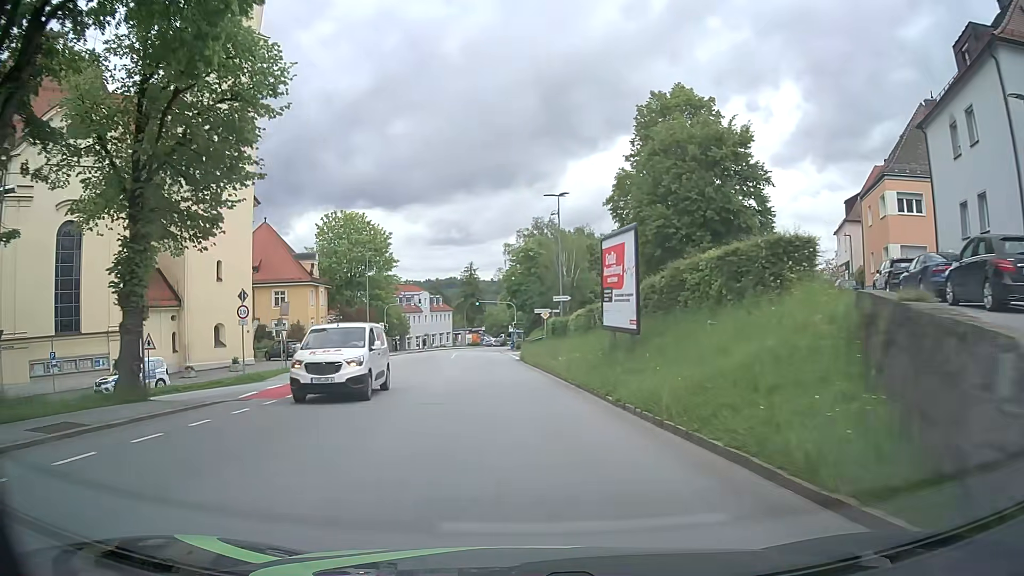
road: tertiary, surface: asphalt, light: Day
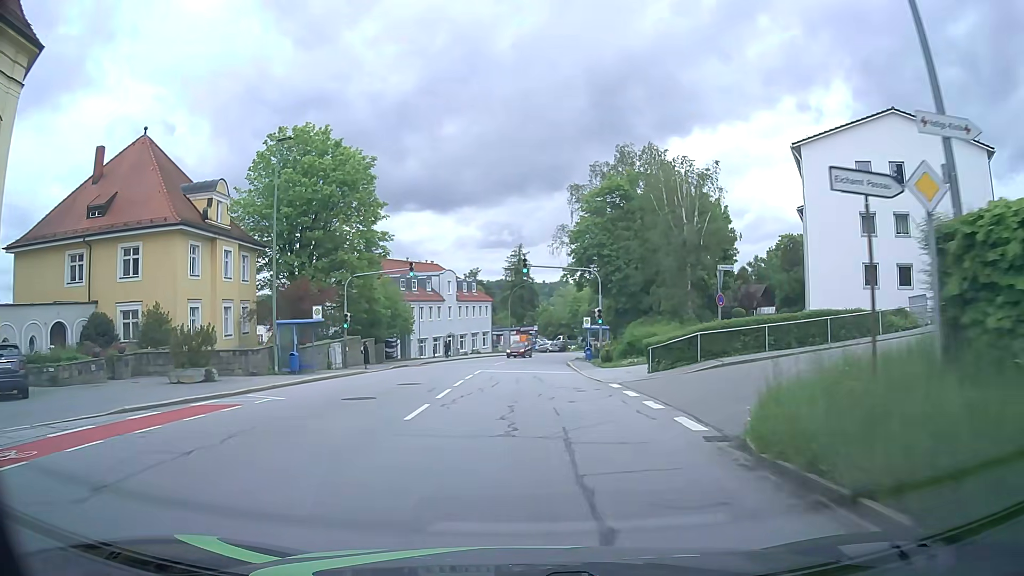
(-2.1, +37.2) m; -4°
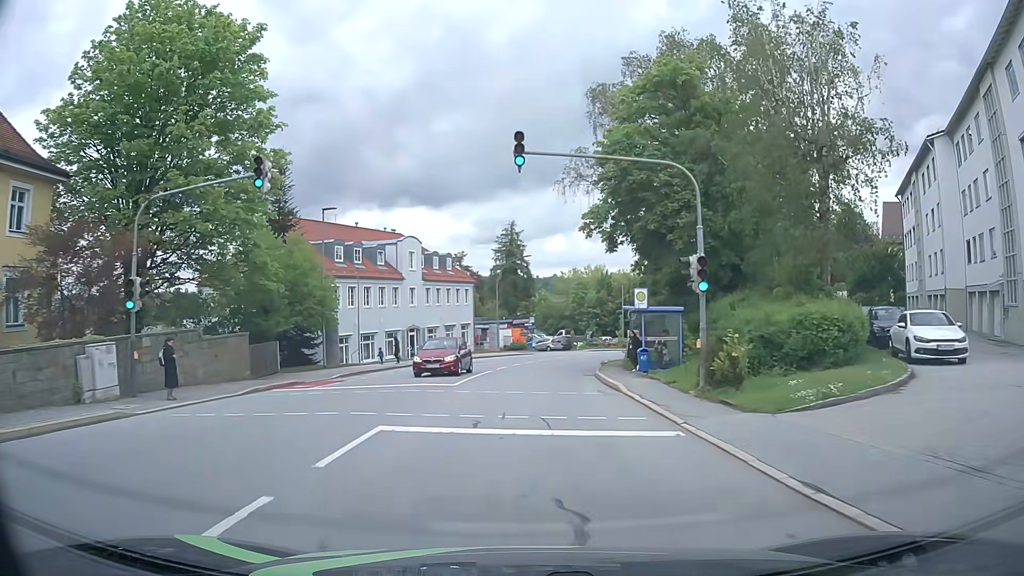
(0.0, +22.4) m; +1°
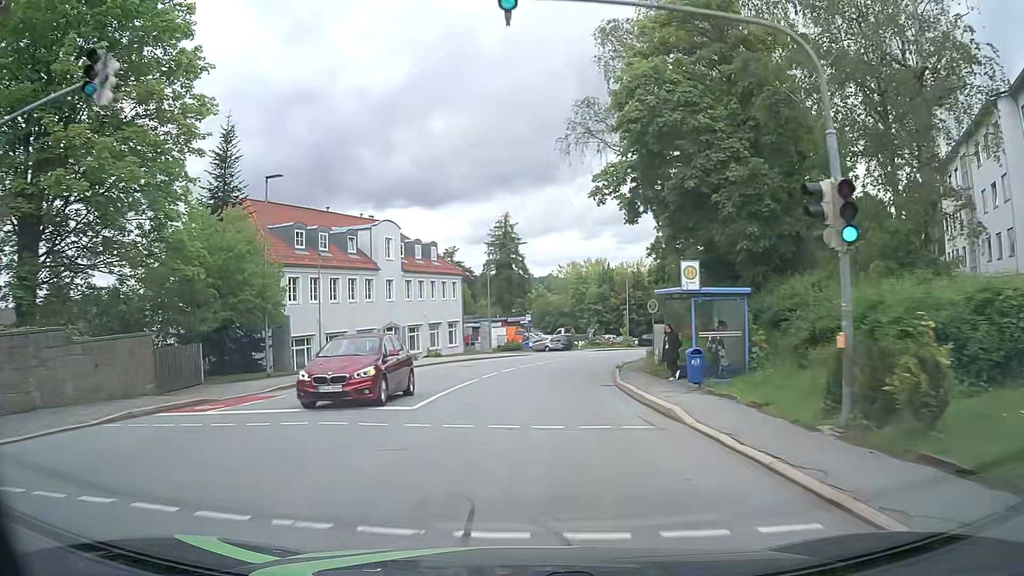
(-0.1, +7.5) m; 0°
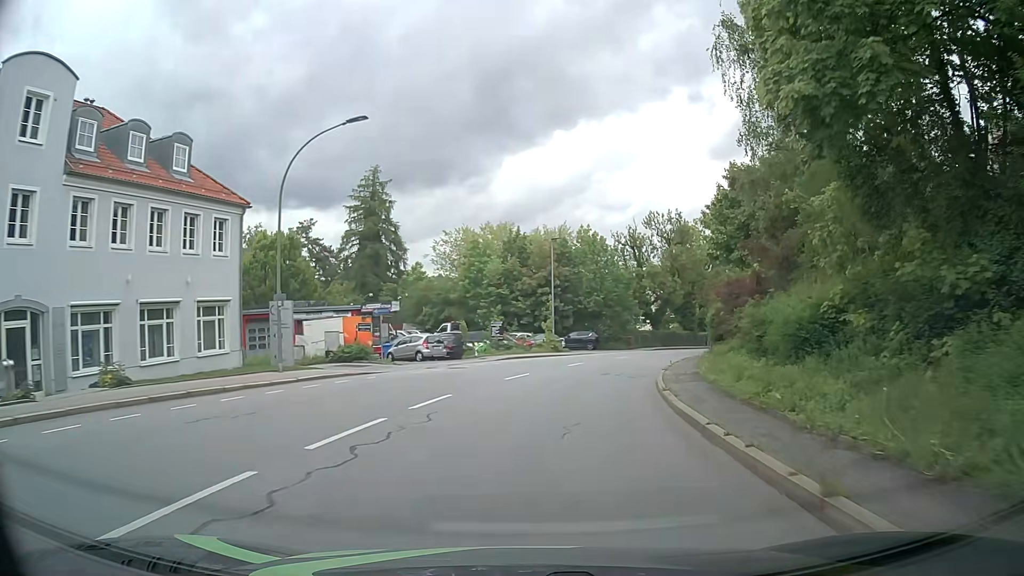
(+1.7, +30.1) m; +8°
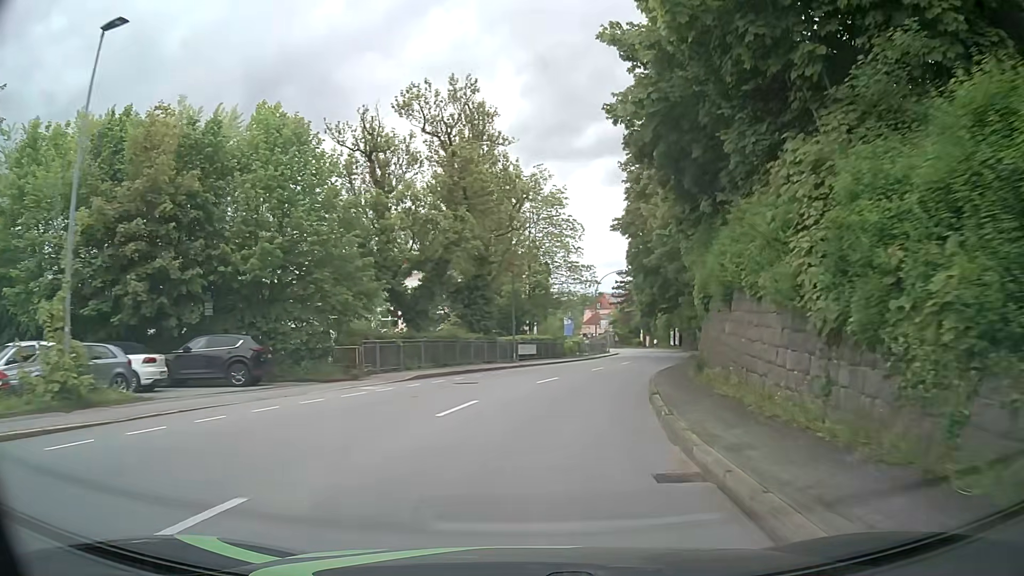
(+7.0, +36.2) m; +21°
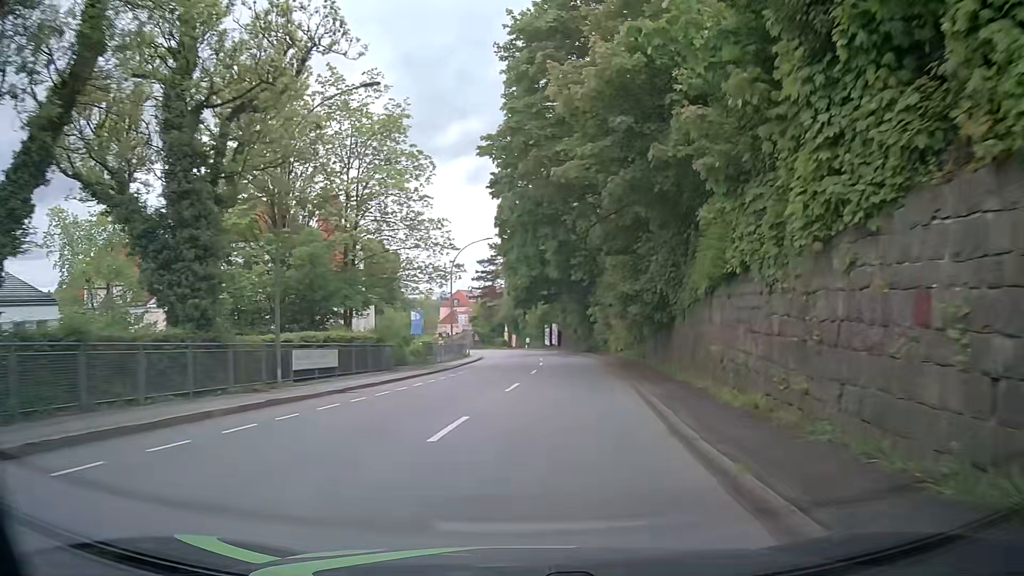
(+2.4, +21.7) m; +11°
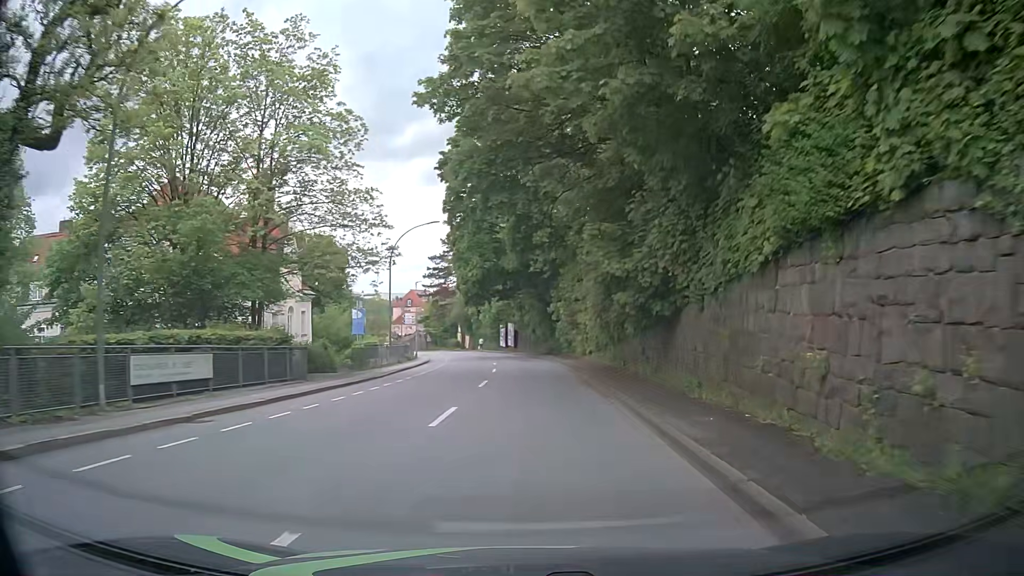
(+0.4, +7.2) m; +5°
(0, +10) (0, +20) (+1, +30) (+1, +40) (0, +50) (-1, +60) (-2, +70) (-4, +80) (-6, +90) (-8, +99) m
